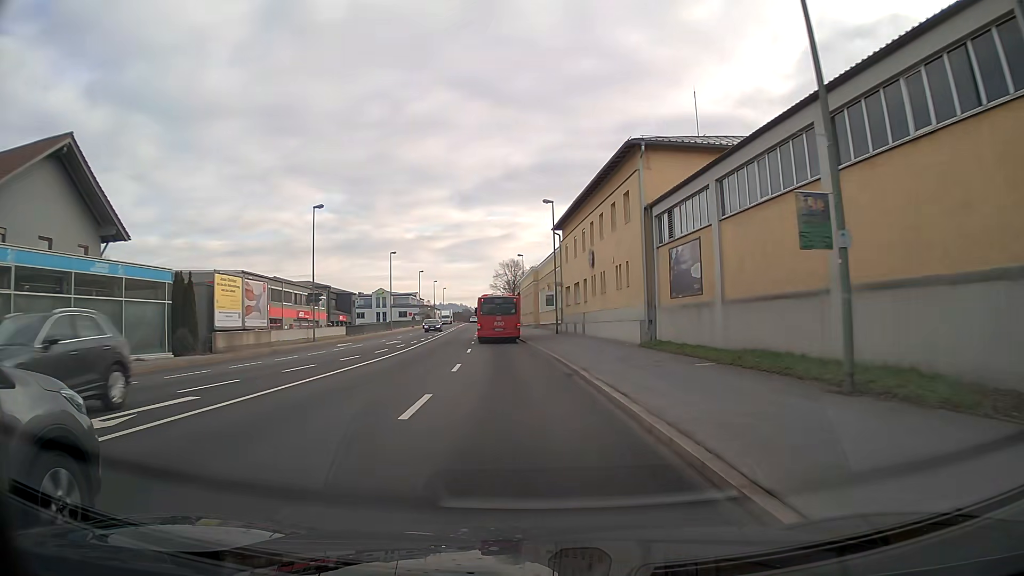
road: primary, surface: asphalt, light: Day
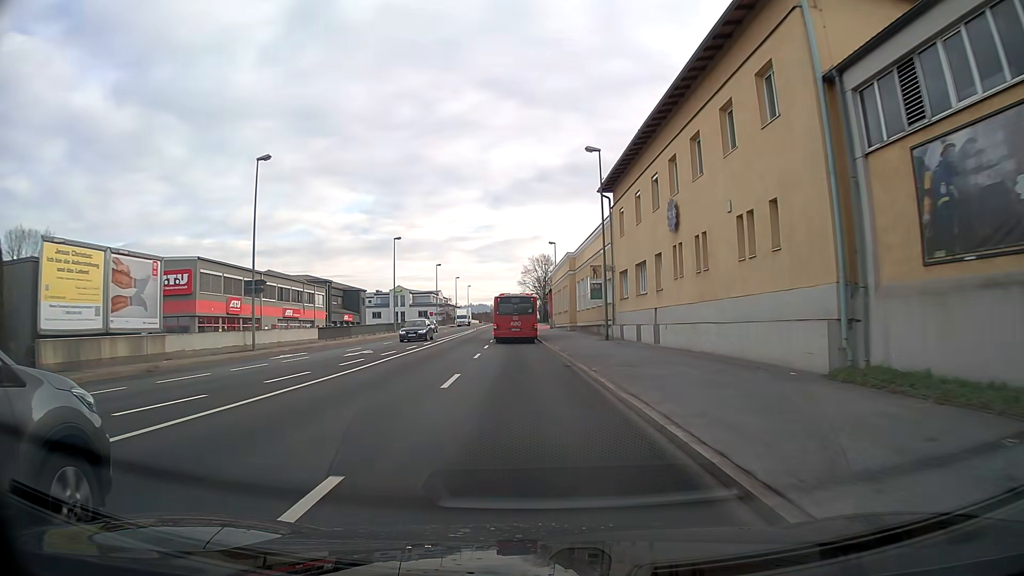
(-0.3, +15.9) m; -2°
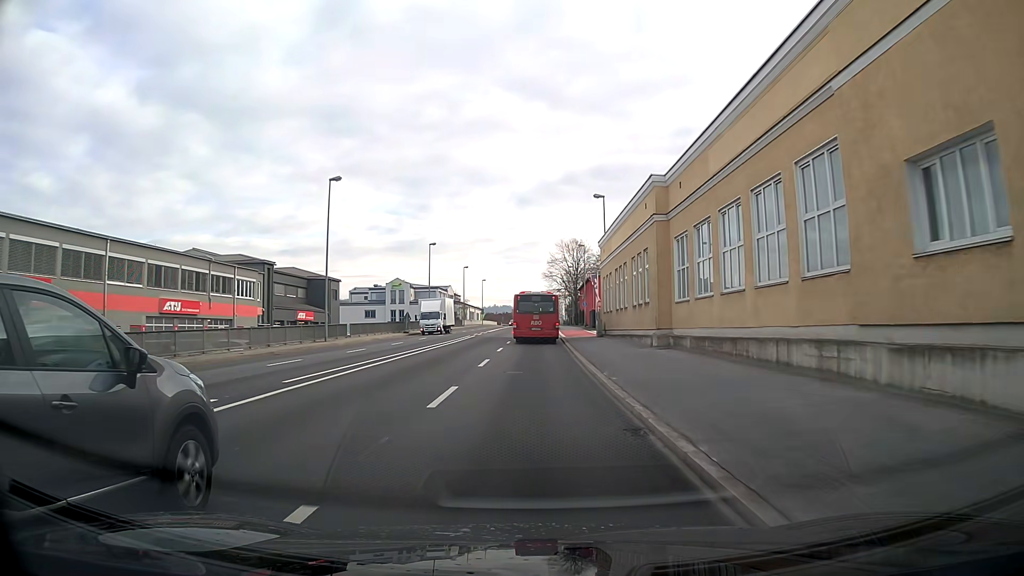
(-0.6, +31.6) m; -2°
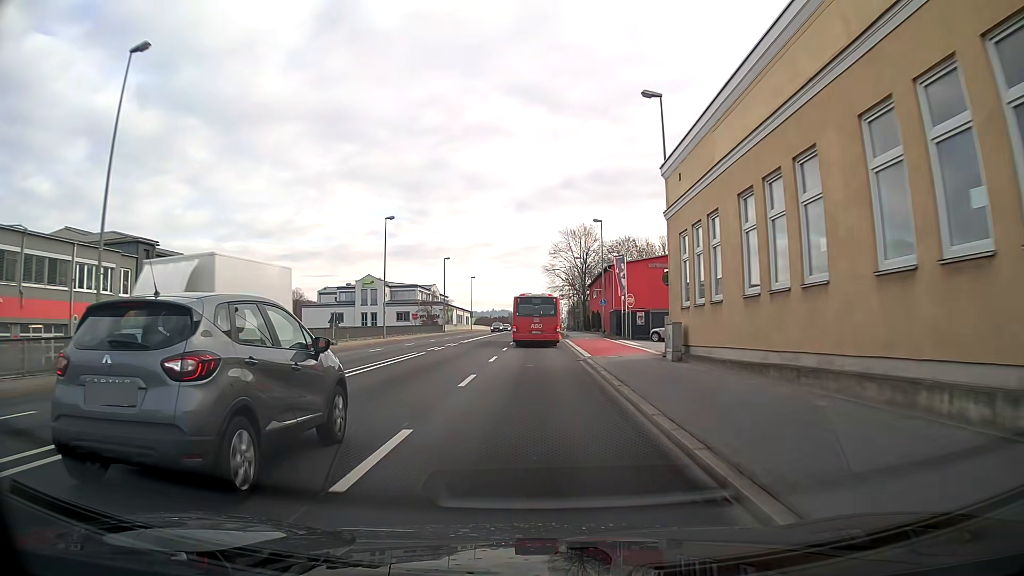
(0.0, +23.6) m; 0°
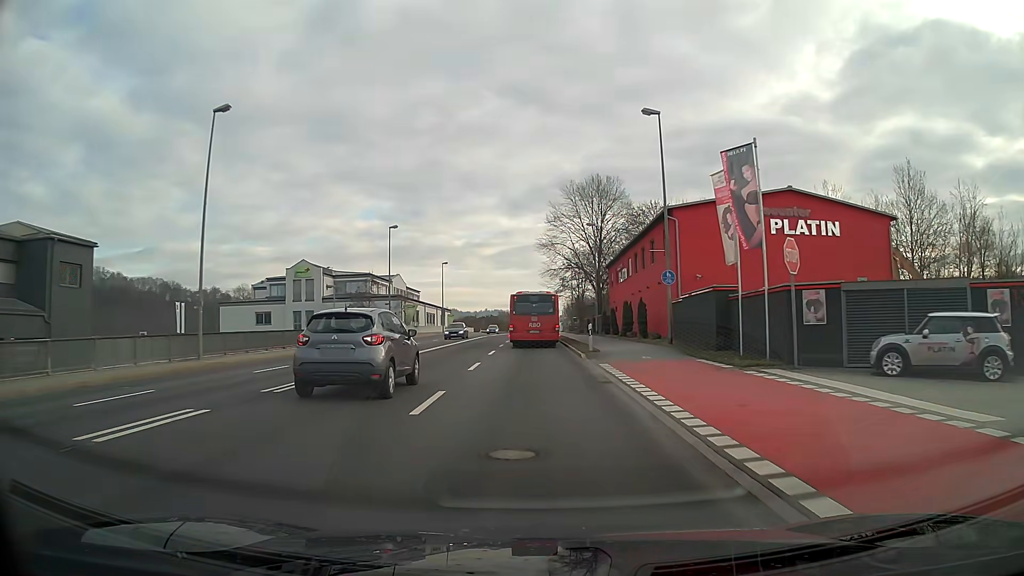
(+0.2, +31.7) m; 0°
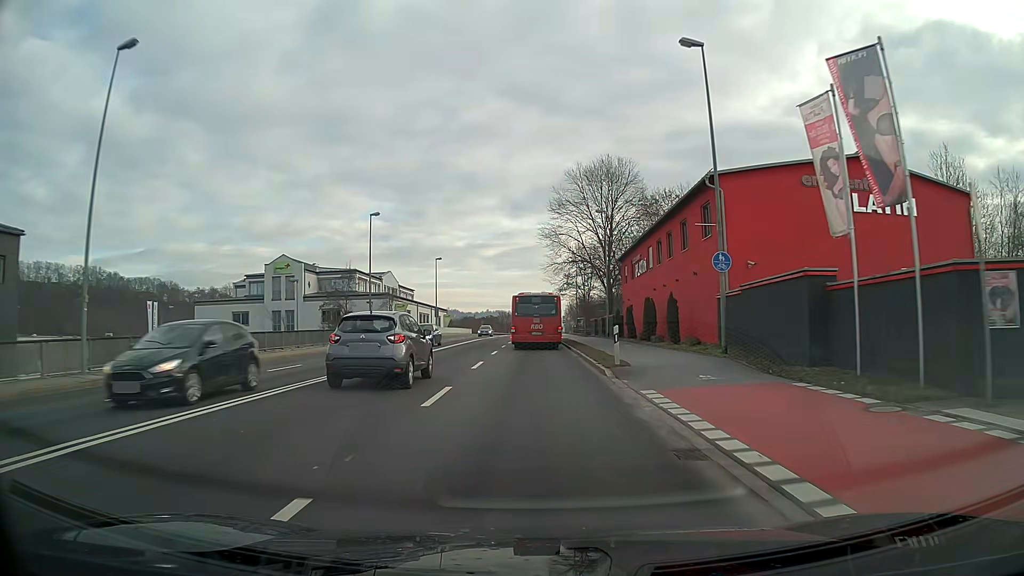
(0.0, +8.0) m; 0°
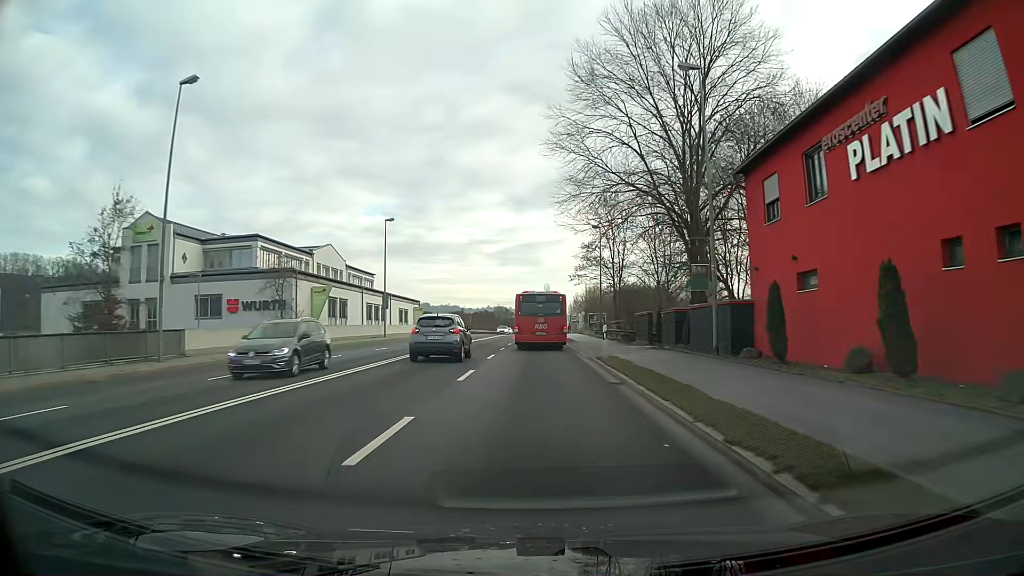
(0.0, +31.8) m; 0°
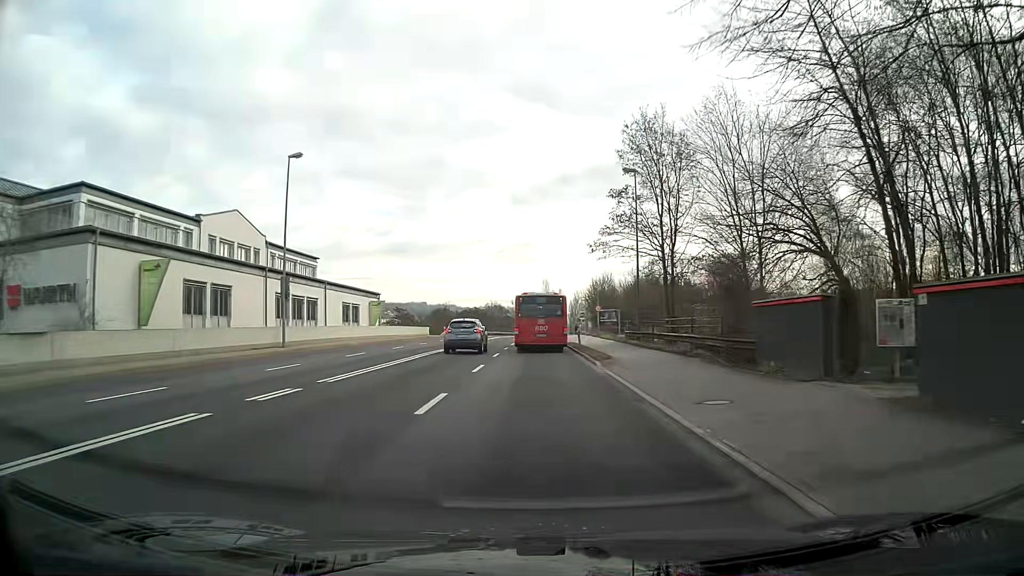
(0.0, +23.5) m; 0°
(0, +10) (0, +20) (0, +30) (0, +40) (0, +50) (0, +60) (0, +70) (+1, +80) (+1, +90) (+1, +100) m
